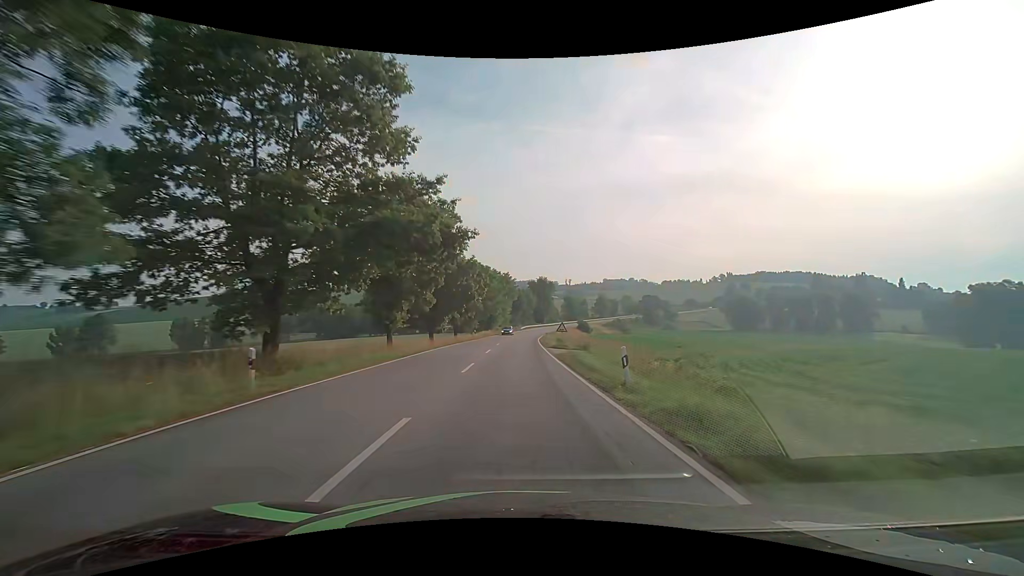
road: secondary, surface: asphalt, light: Day
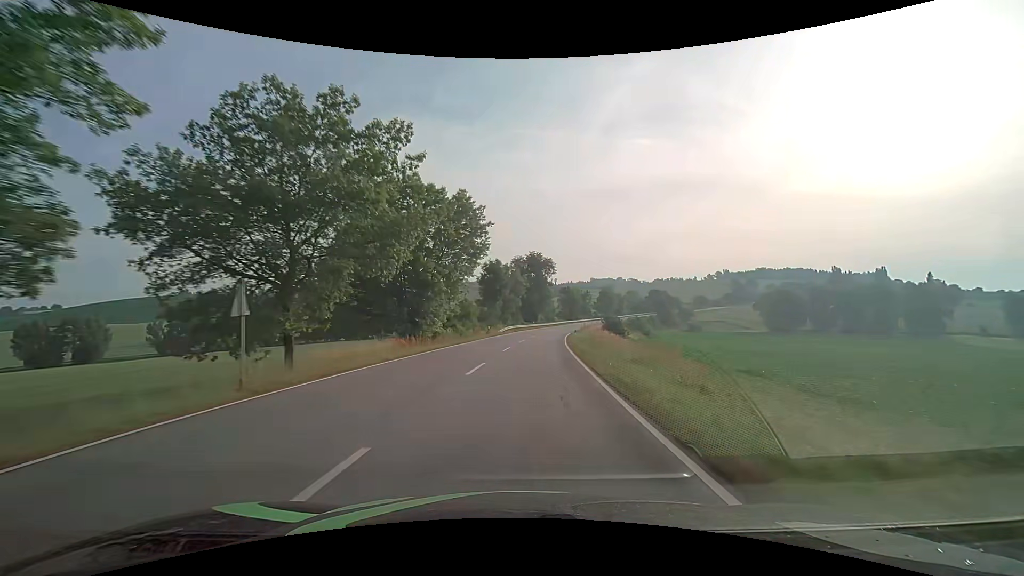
(+0.7, +62.1) m; +2°
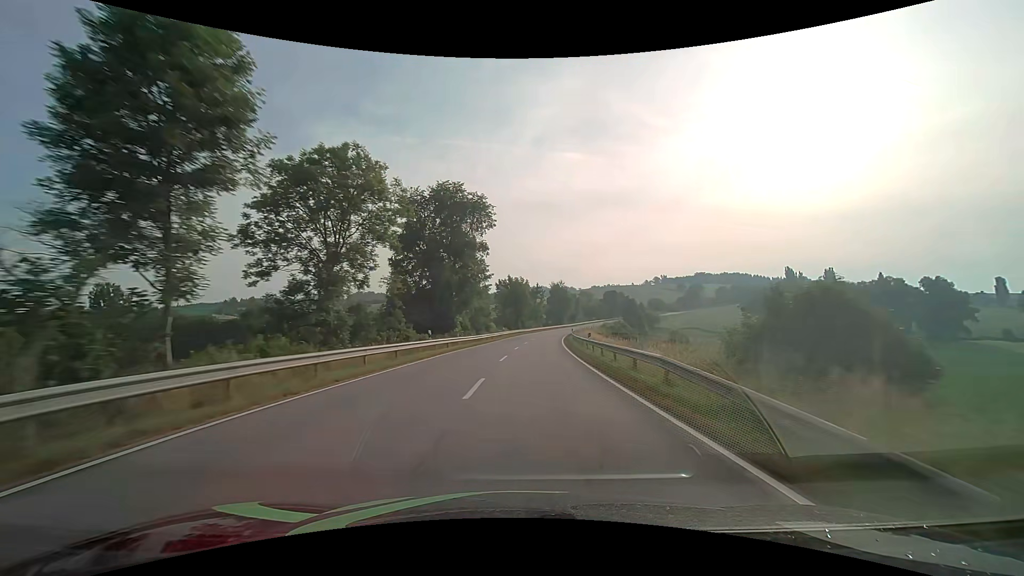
(+3.8, +63.7) m; +8°
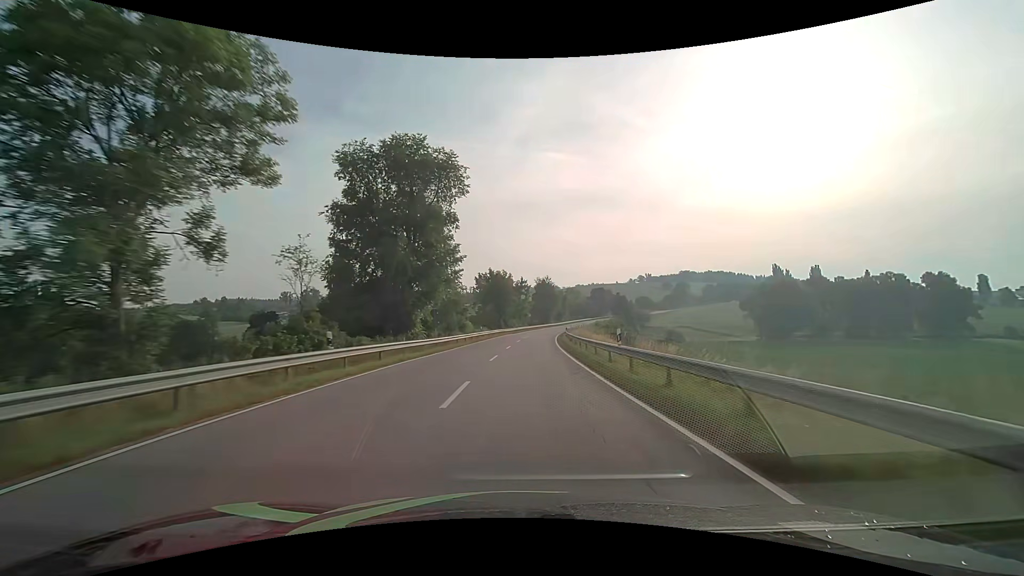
(+0.2, +13.1) m; +2°
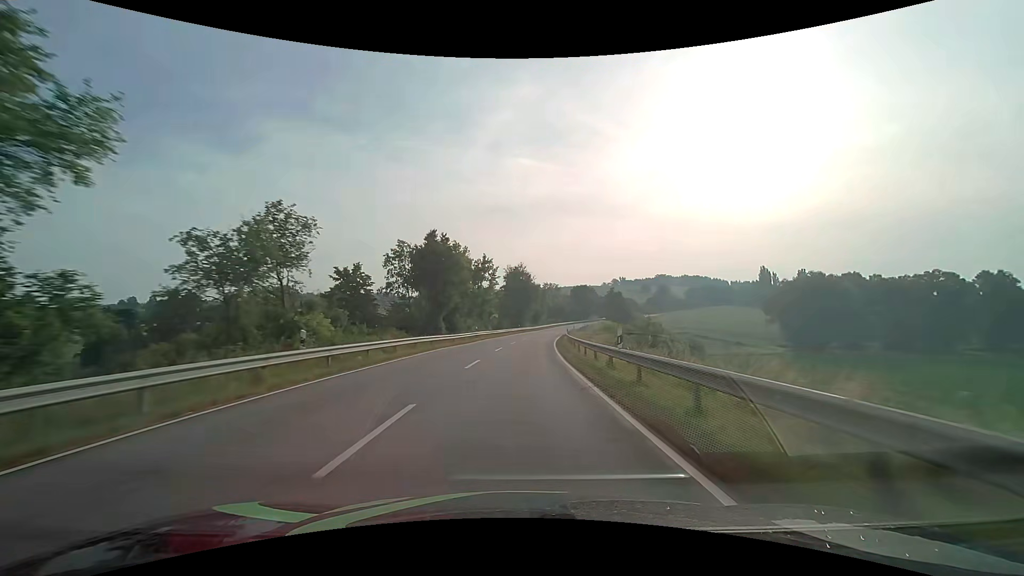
(+1.5, +39.9) m; +4°
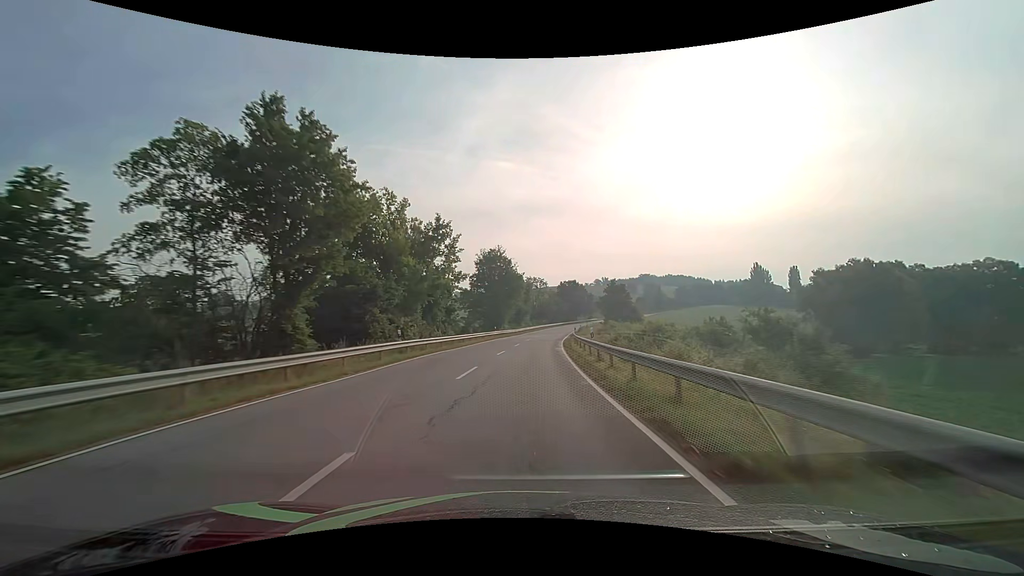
(+0.4, +27.1) m; +2°
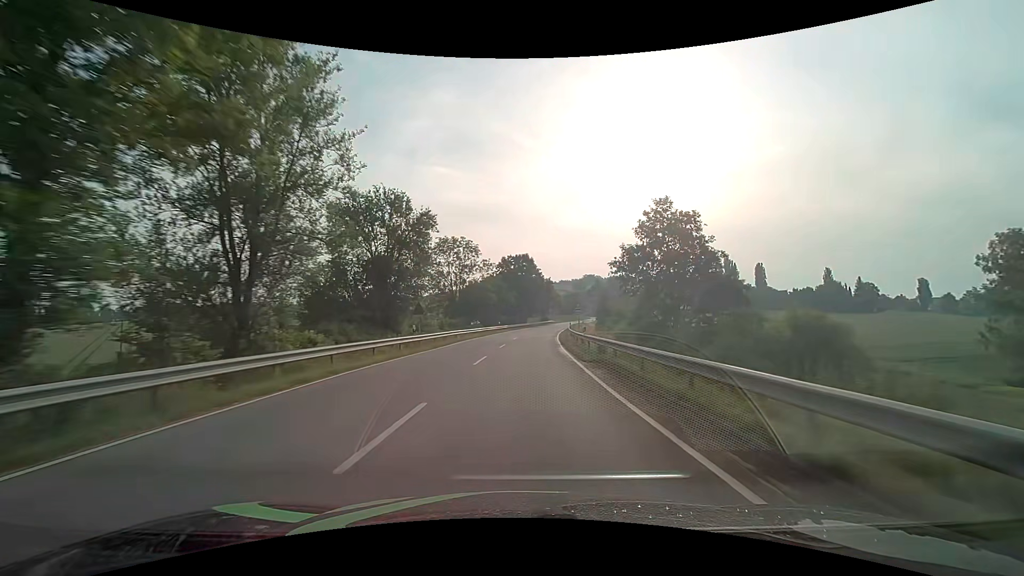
(+4.4, +68.2) m; +7°
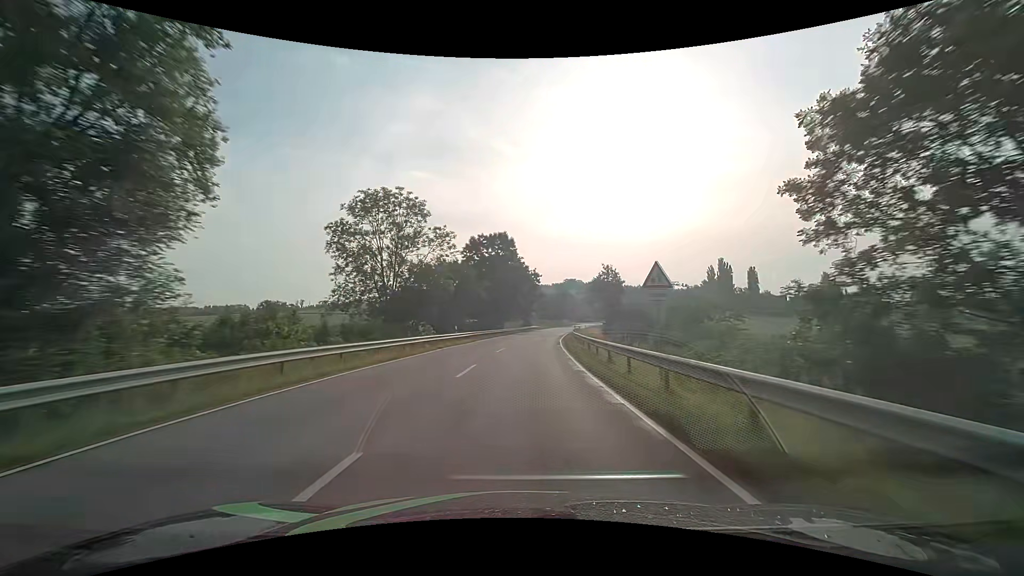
(+0.6, +27.4) m; +2°
(0, +10) (0, +20) (+1, +30) (+2, +40) (+2, +50) (+3, +60) (+5, +70) (+6, +80) (+8, +90) (+10, +99) m
